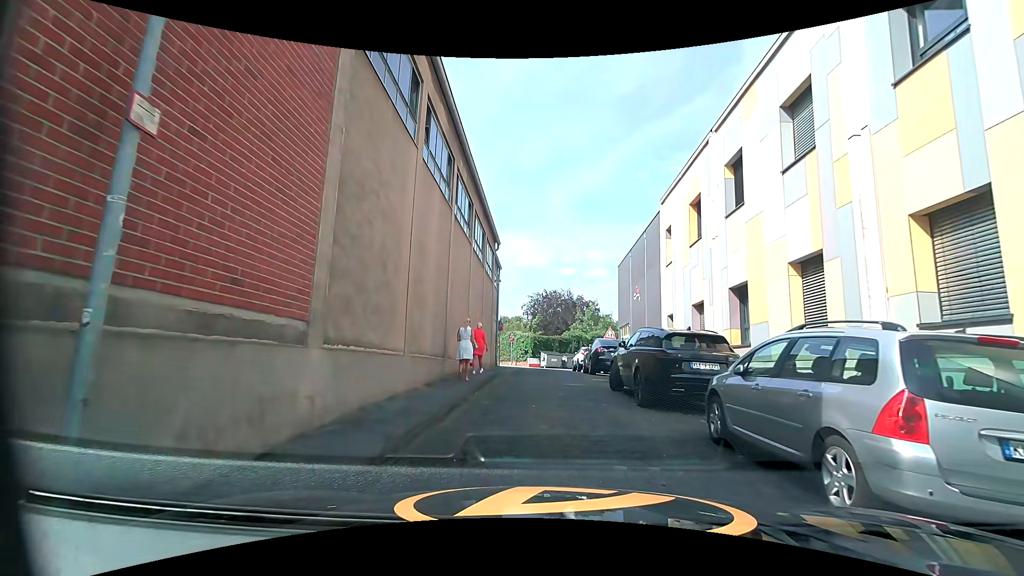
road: residential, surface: sett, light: Day
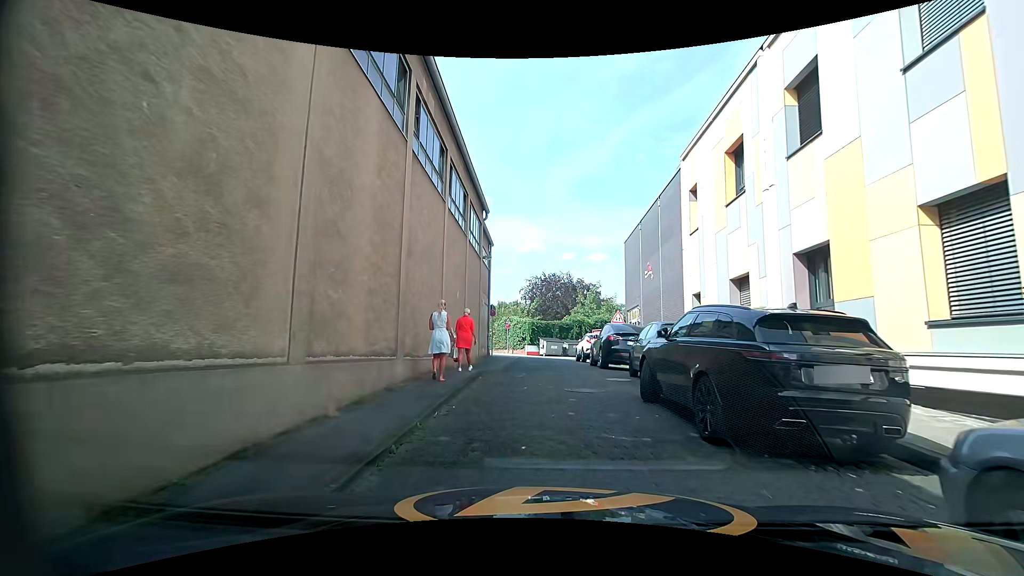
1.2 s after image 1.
(+0.1, +4.3) m; +2°
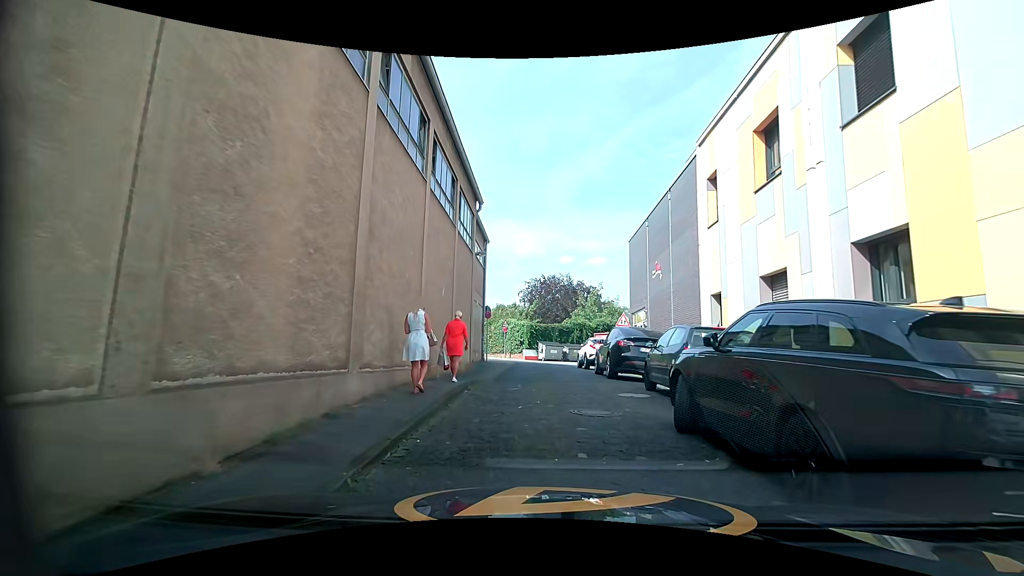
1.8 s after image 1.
(+0.1, +2.3) m; 0°
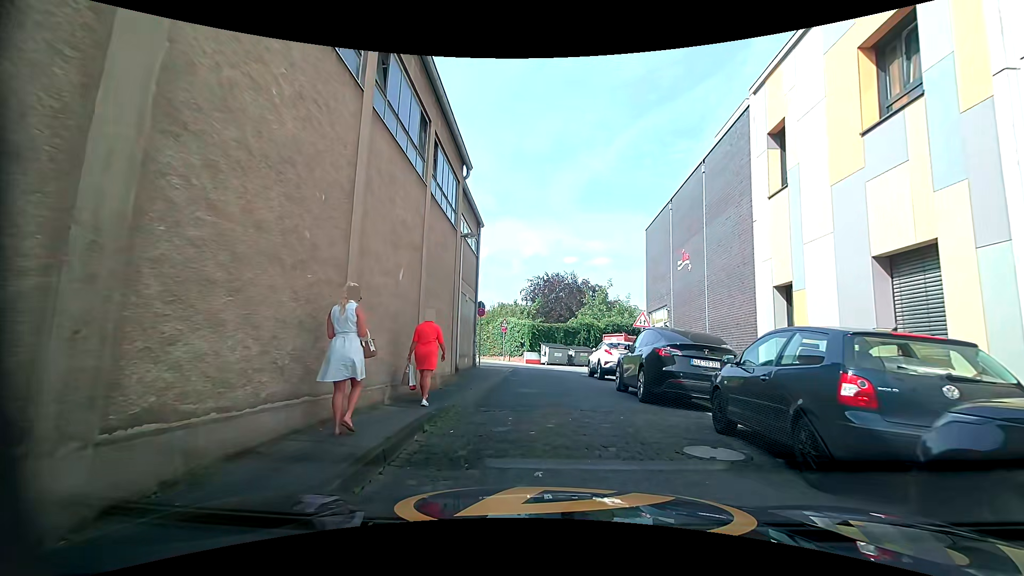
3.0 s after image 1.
(+0.3, +4.4) m; -2°
